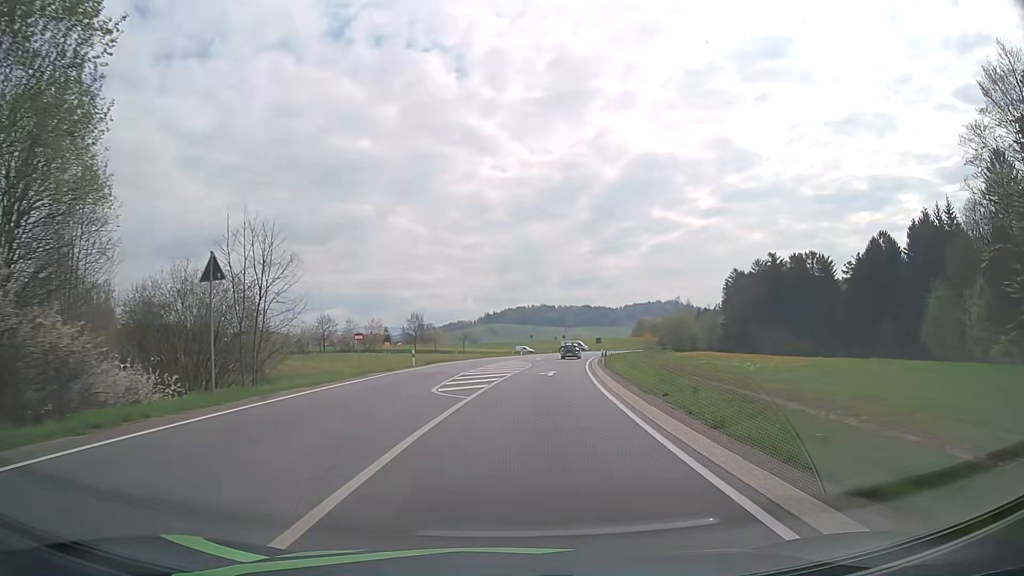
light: Day
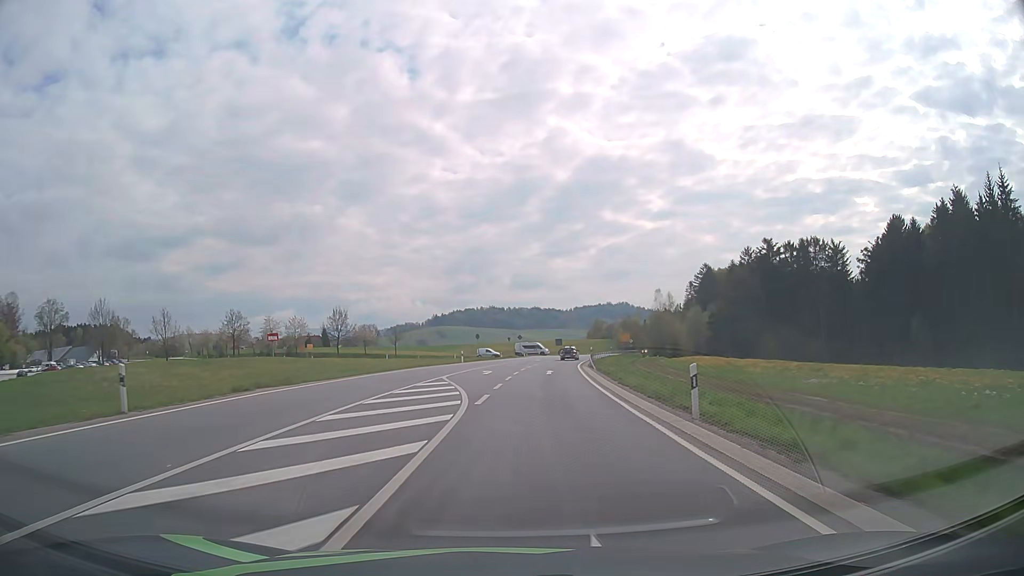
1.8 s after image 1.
(+1.2, +28.7) m; +4°
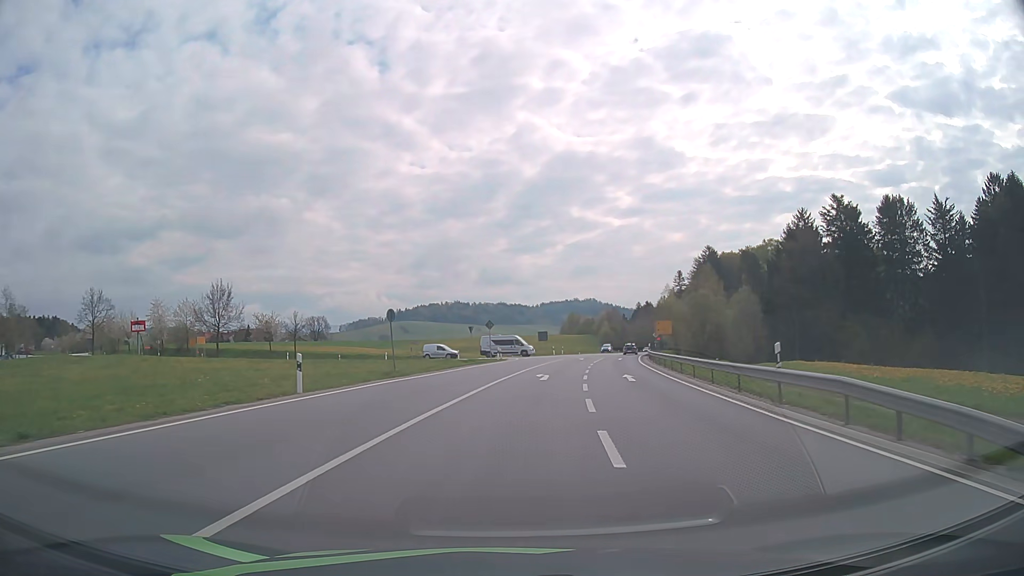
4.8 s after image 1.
(+0.2, +44.8) m; +2°
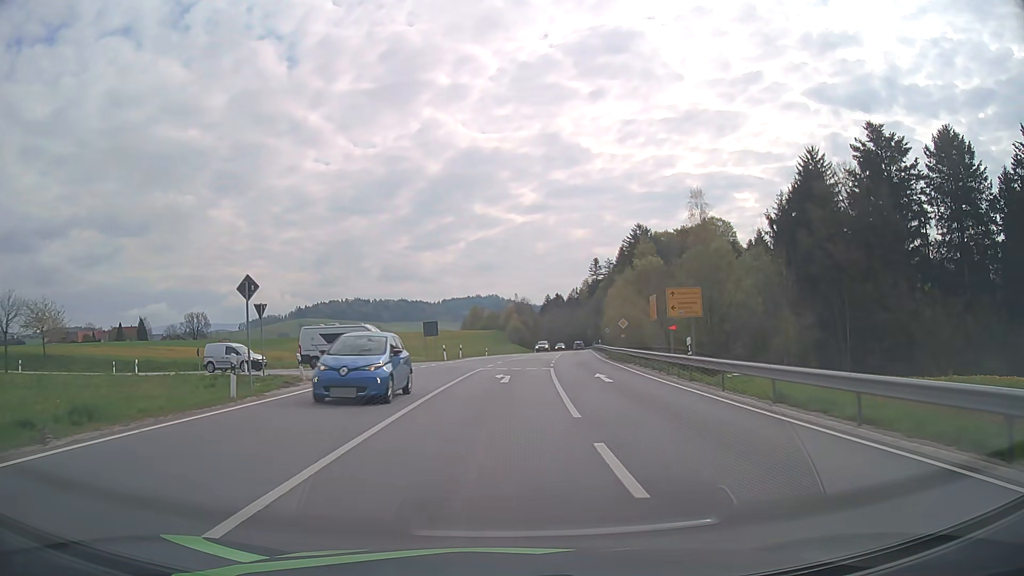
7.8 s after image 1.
(+3.2, +37.3) m; +9°
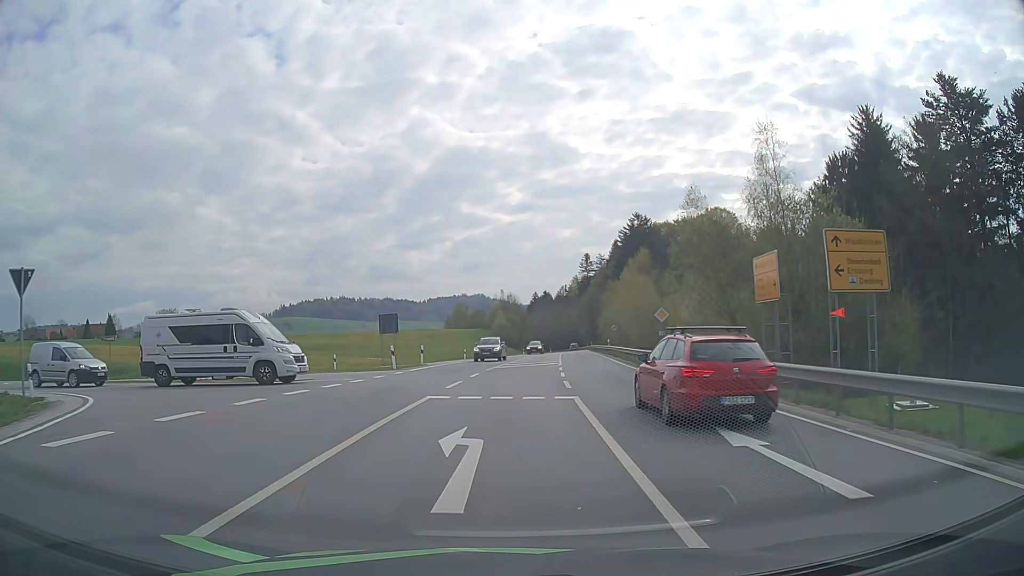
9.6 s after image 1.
(+0.2, +16.6) m; +1°
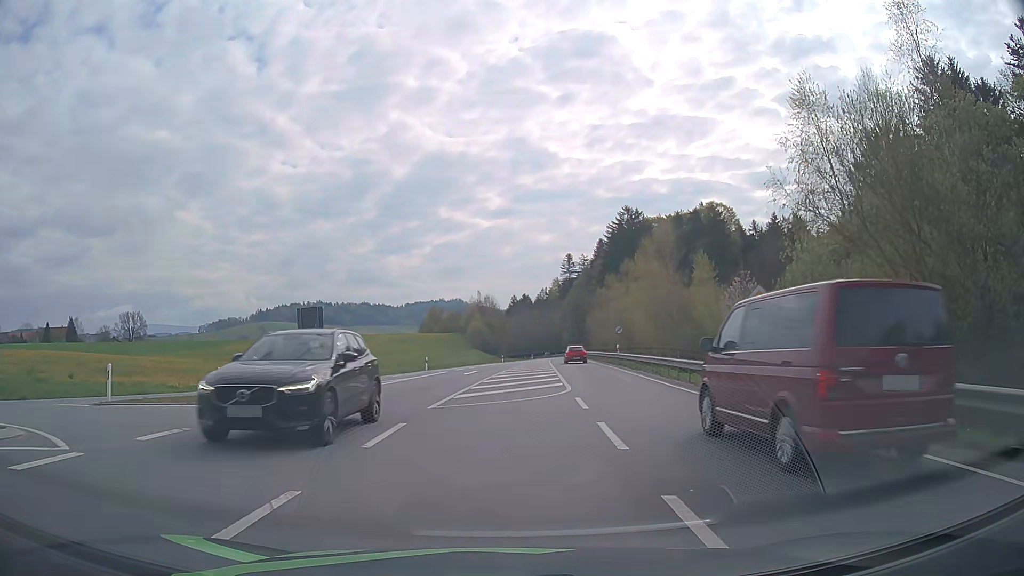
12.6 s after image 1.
(+0.2, +15.5) m; +1°
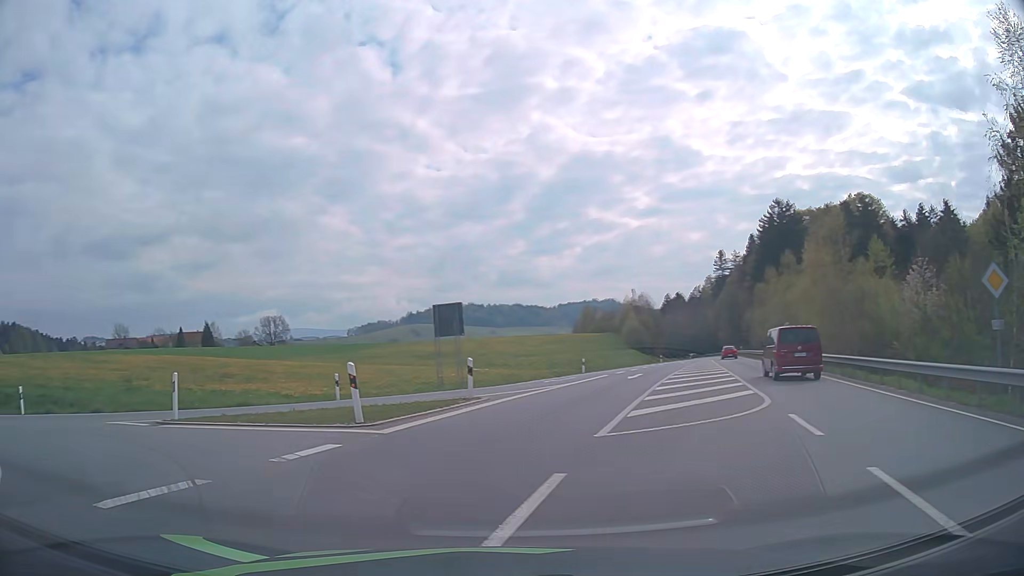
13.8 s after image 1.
(-0.2, +4.8) m; -13°
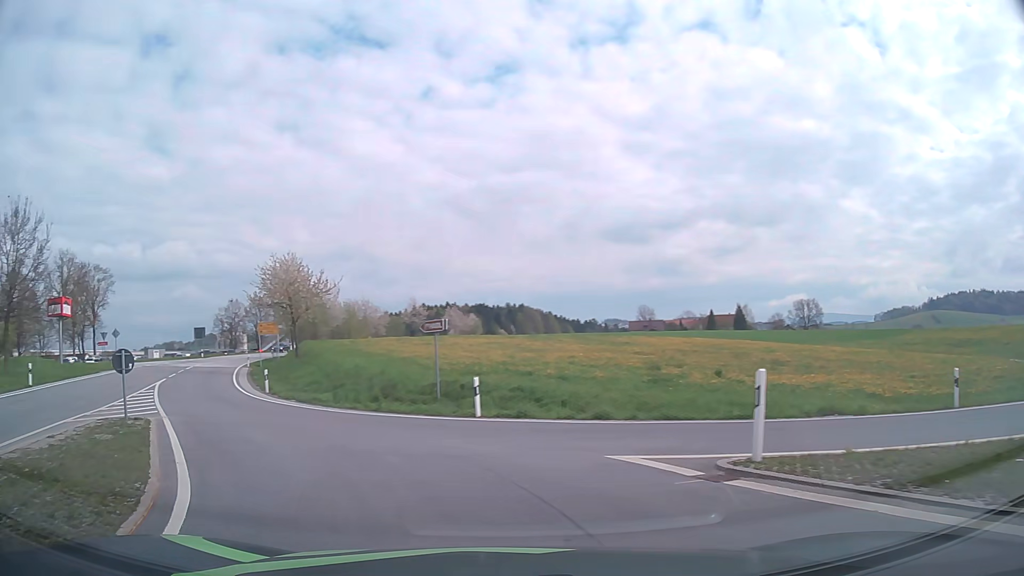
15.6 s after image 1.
(-3.2, +7.9) m; -43°
